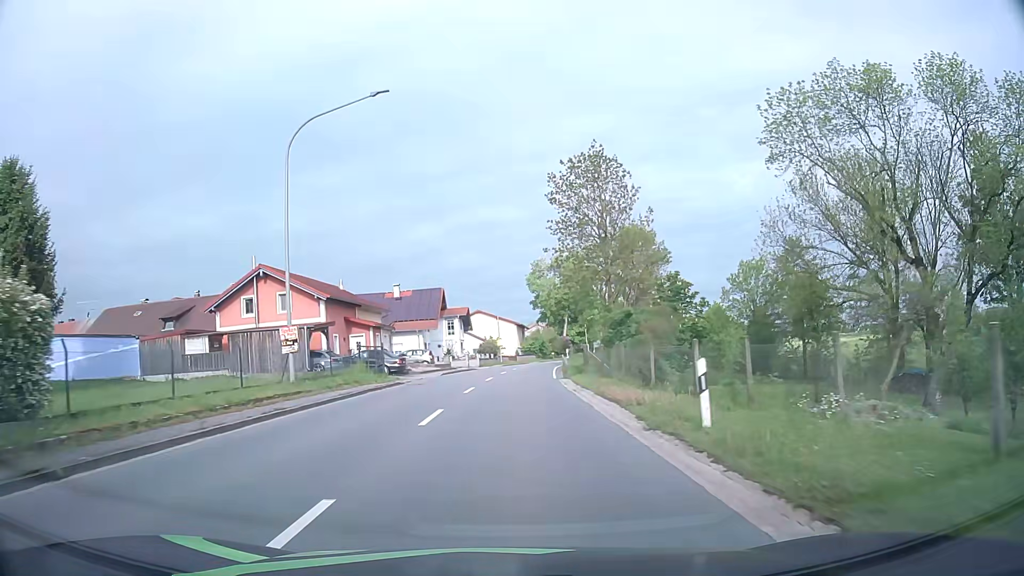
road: primary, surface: asphalt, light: Day
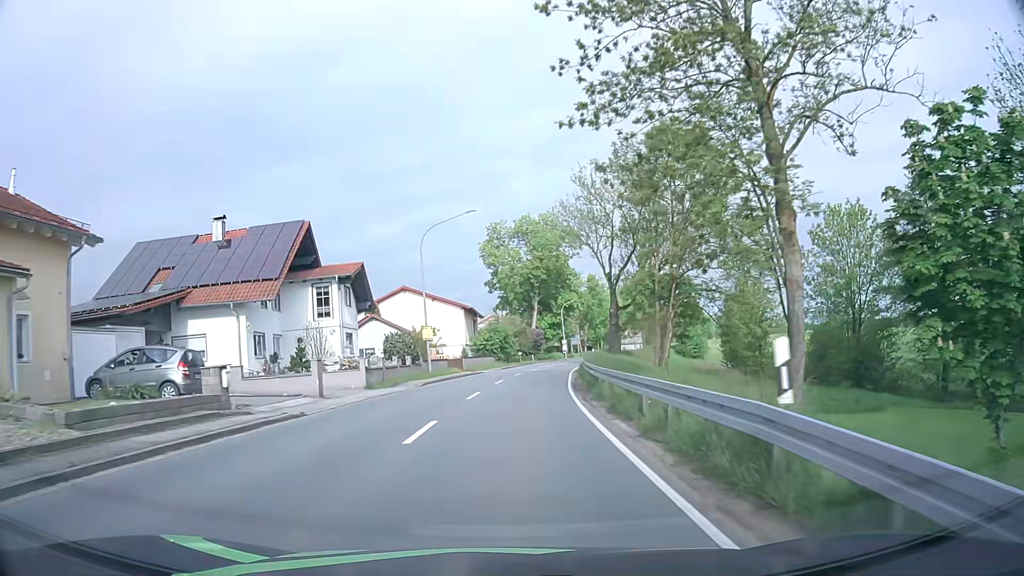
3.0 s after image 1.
(+1.0, +38.2) m; +4°
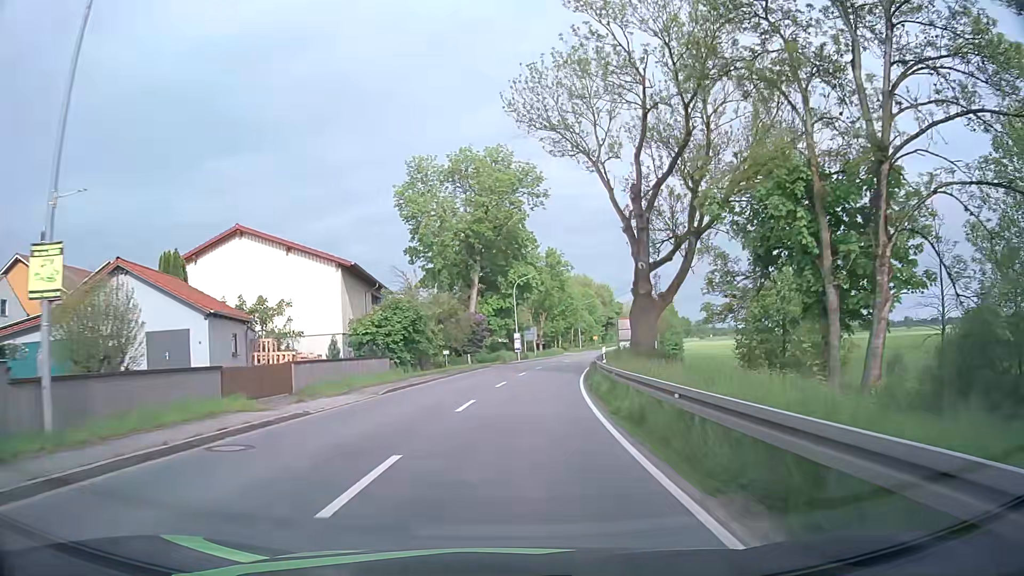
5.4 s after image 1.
(+1.2, +31.5) m; +5°
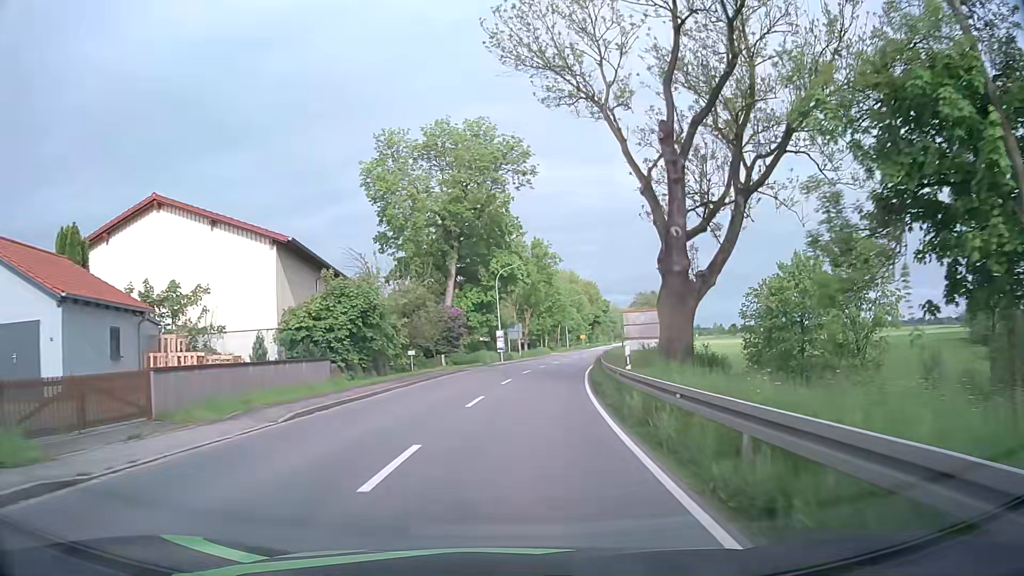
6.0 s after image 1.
(+0.1, +8.0) m; +1°
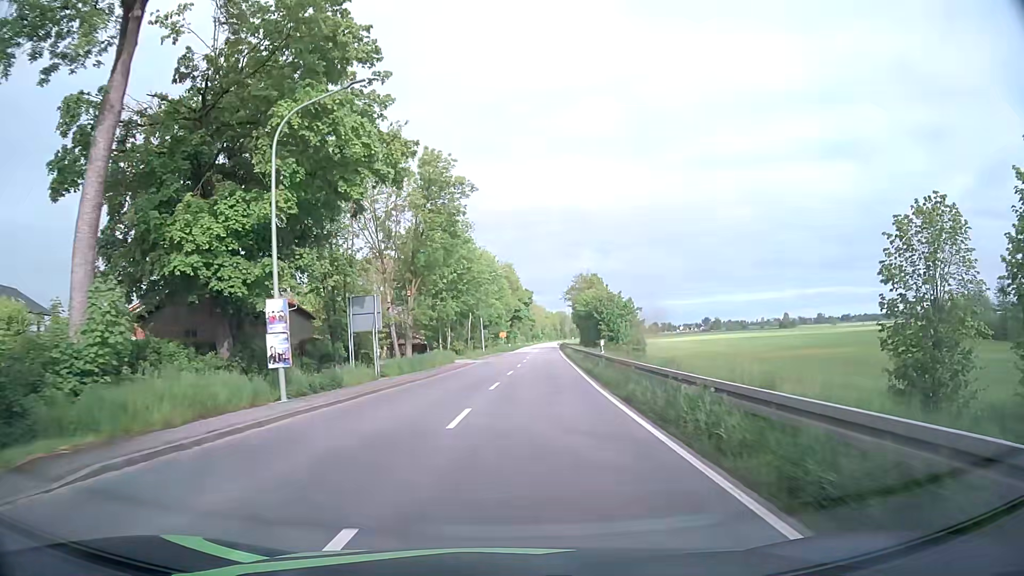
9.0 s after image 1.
(+2.9, +40.3) m; +8°
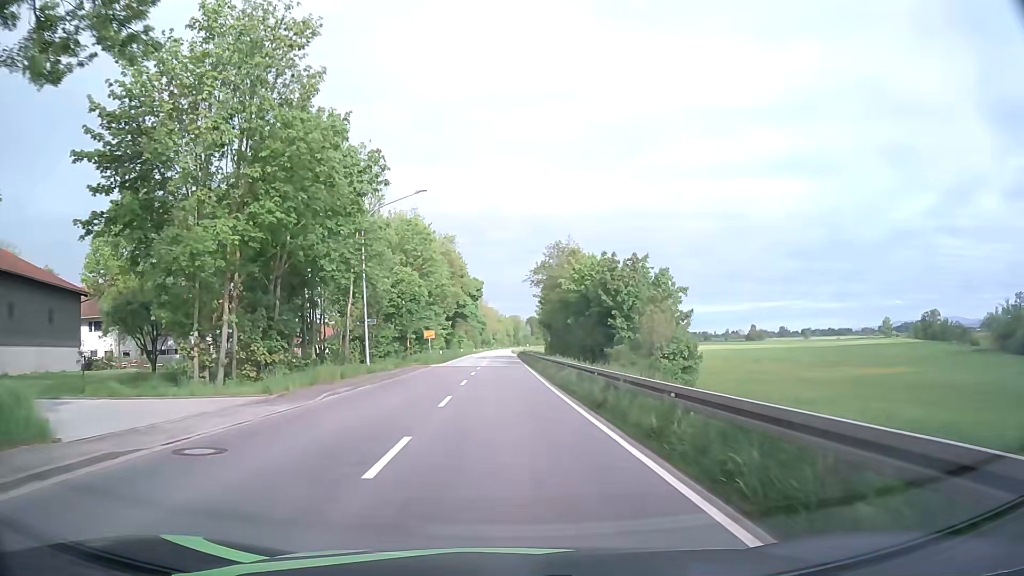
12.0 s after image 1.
(+2.0, +40.1) m; +4°
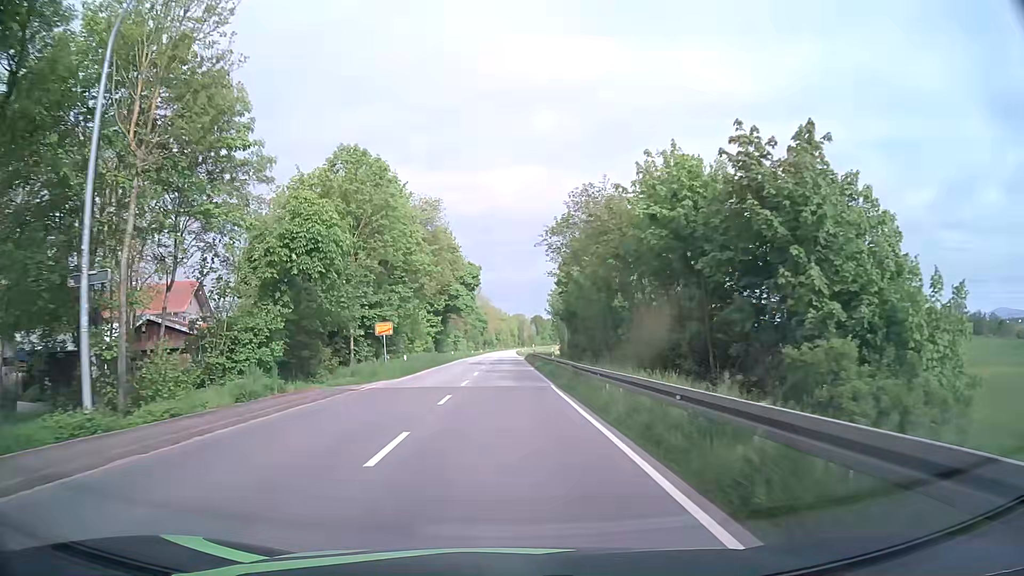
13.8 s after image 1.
(+0.2, +24.7) m; 0°
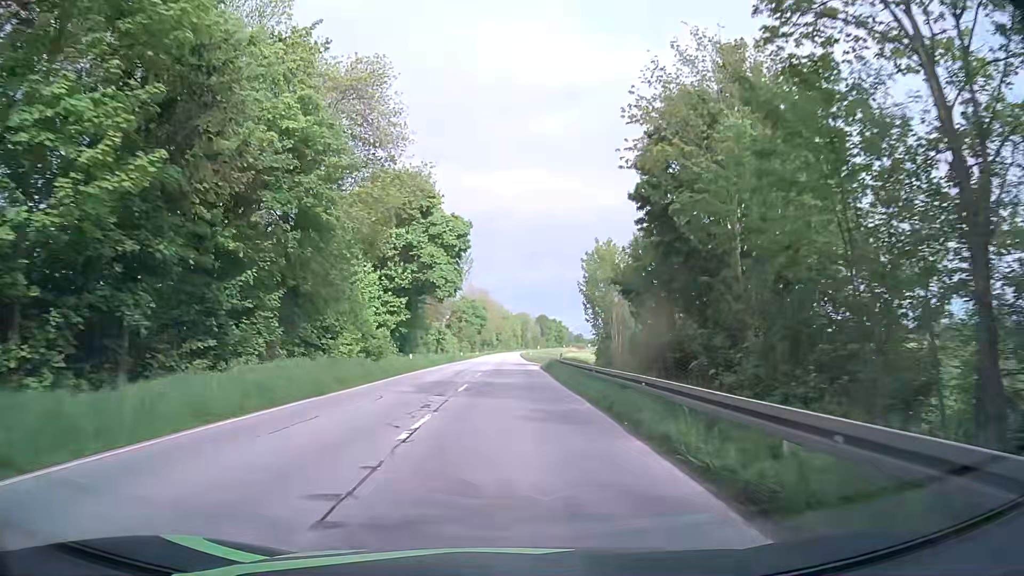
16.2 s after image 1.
(-0.4, +36.8) m; 0°
(0, +10) (0, +20) (0, +30) (0, +40) (-1, +50) (-1, +60) (-1, +70) (-1, +80) (-1, +90) (-1, +100) m
